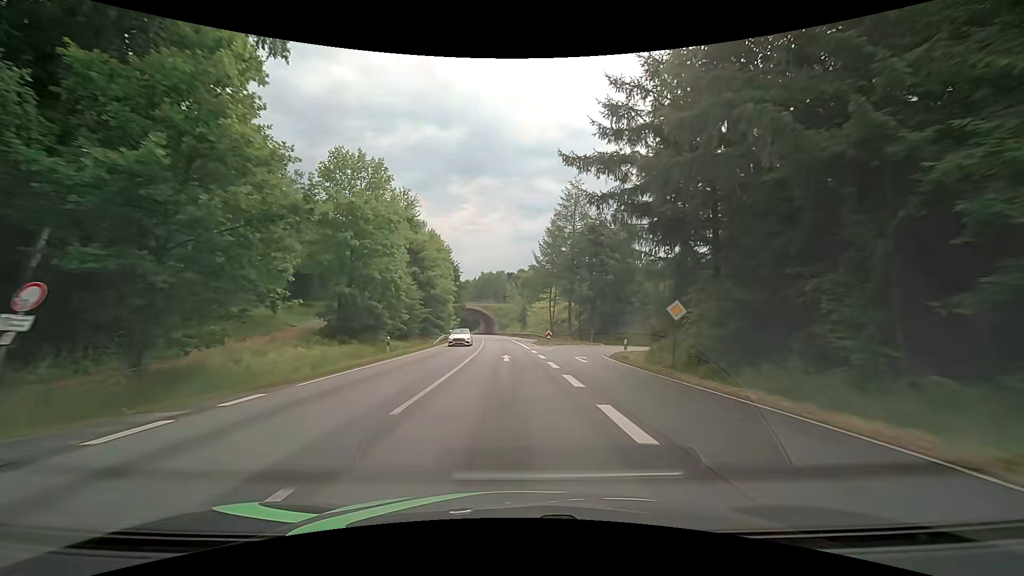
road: primary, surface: asphalt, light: Day
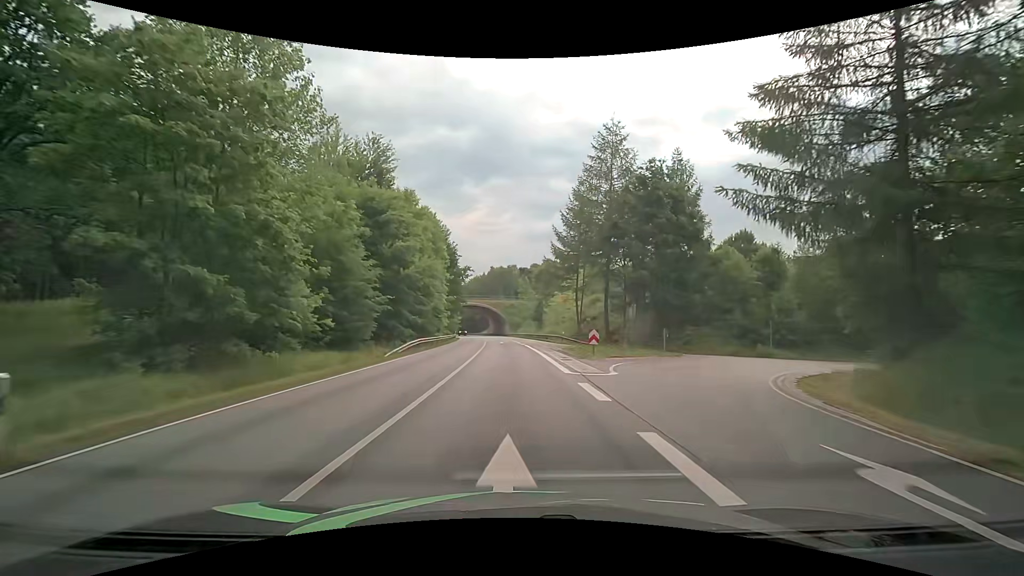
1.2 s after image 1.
(-0.3, +20.4) m; -2°
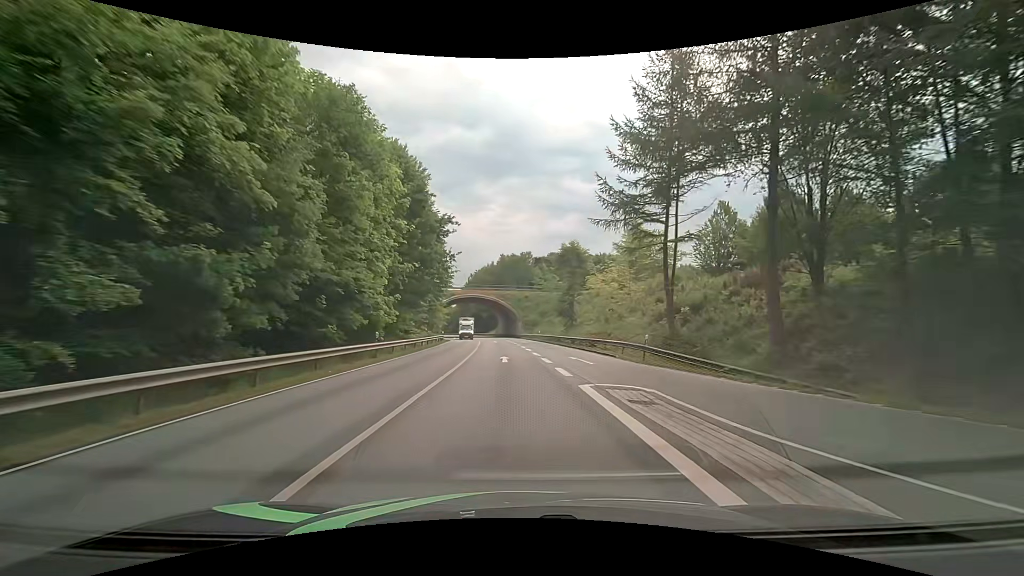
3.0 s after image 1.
(-0.4, +31.4) m; -1°
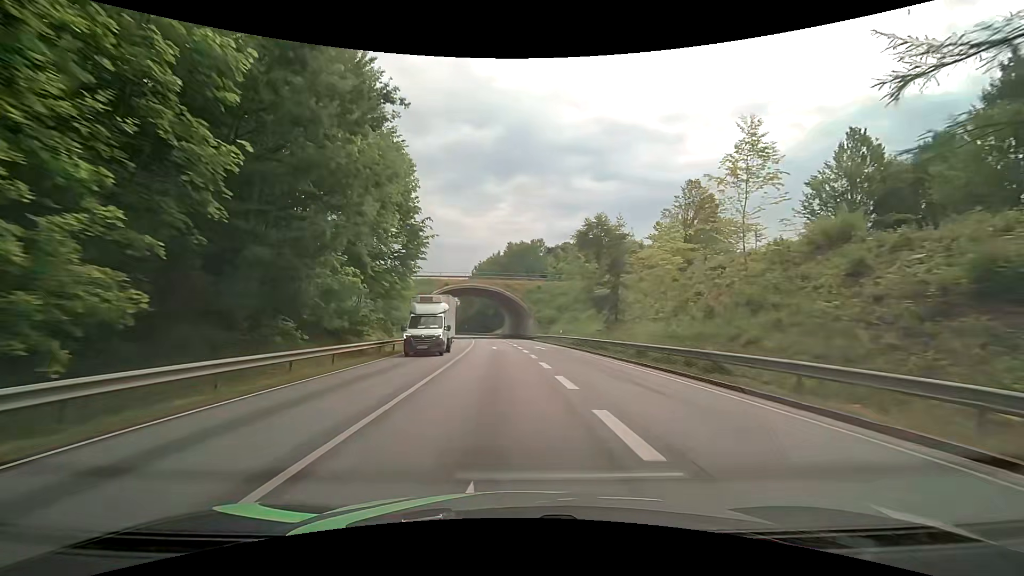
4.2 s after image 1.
(-0.2, +21.4) m; -1°
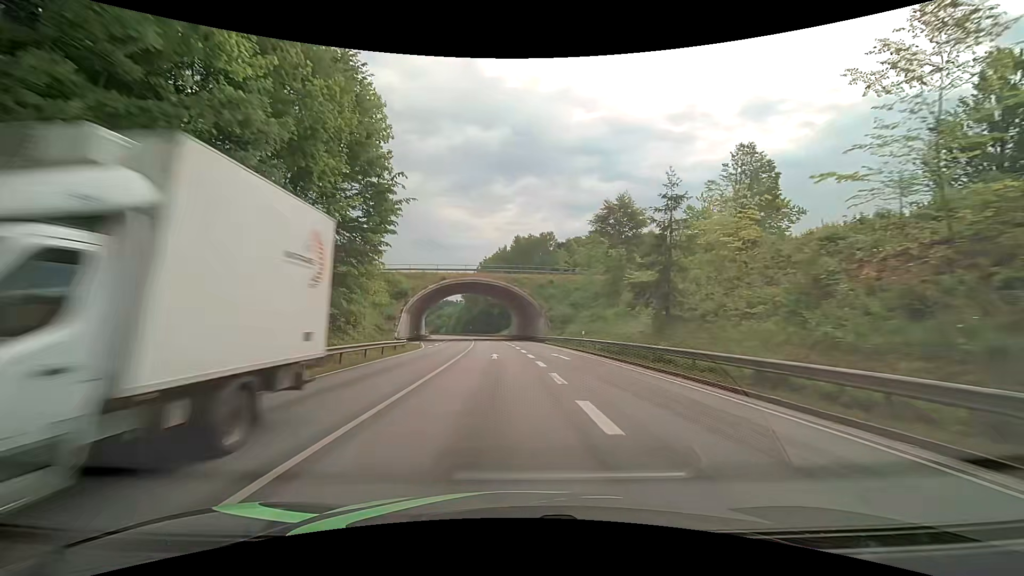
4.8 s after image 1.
(-0.1, +10.8) m; -1°
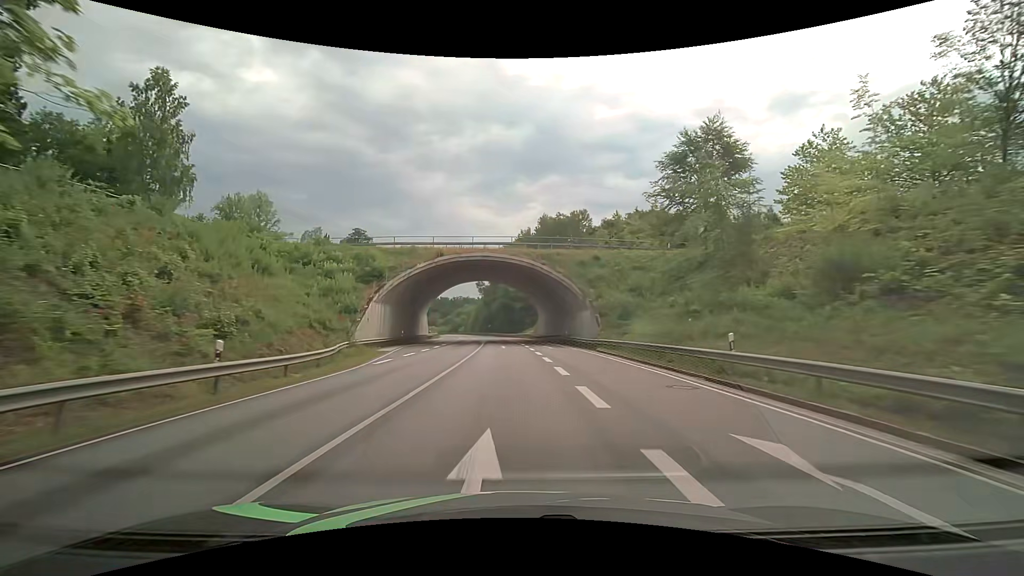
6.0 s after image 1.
(-0.4, +21.9) m; -2°
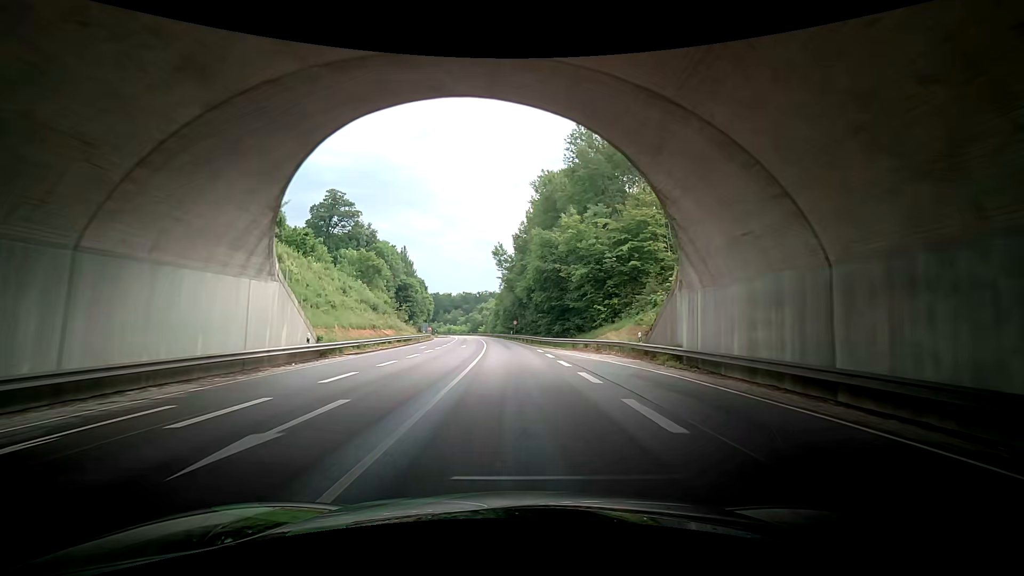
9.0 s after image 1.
(-2.3, +55.9) m; -6°
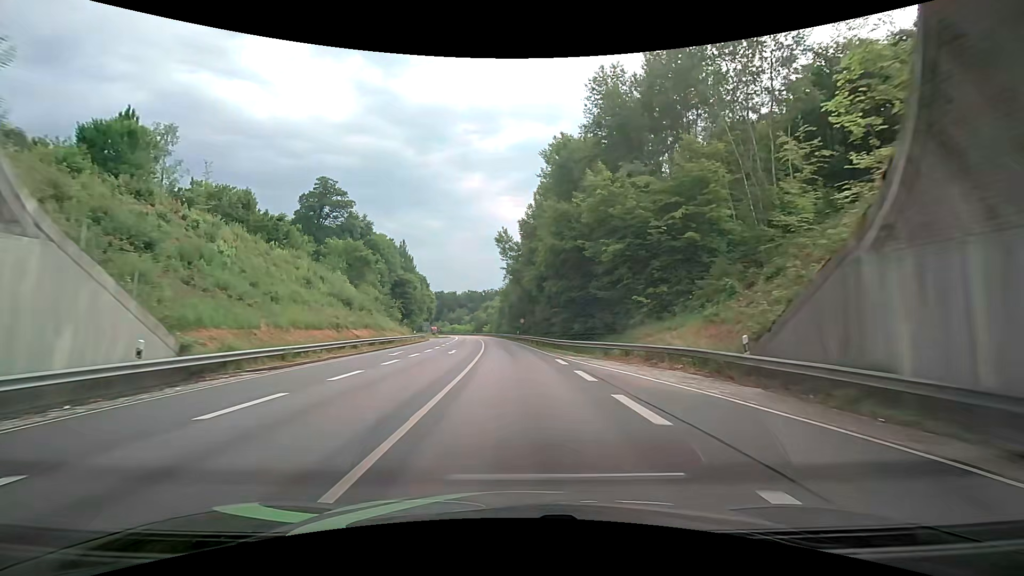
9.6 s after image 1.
(-0.3, +11.4) m; +1°
(0, +10) (0, +20) (0, +30) (-1, +40) (-1, +50) (-2, +60) (-3, +70) (-3, +80) (-4, +90) (-5, +100) m
